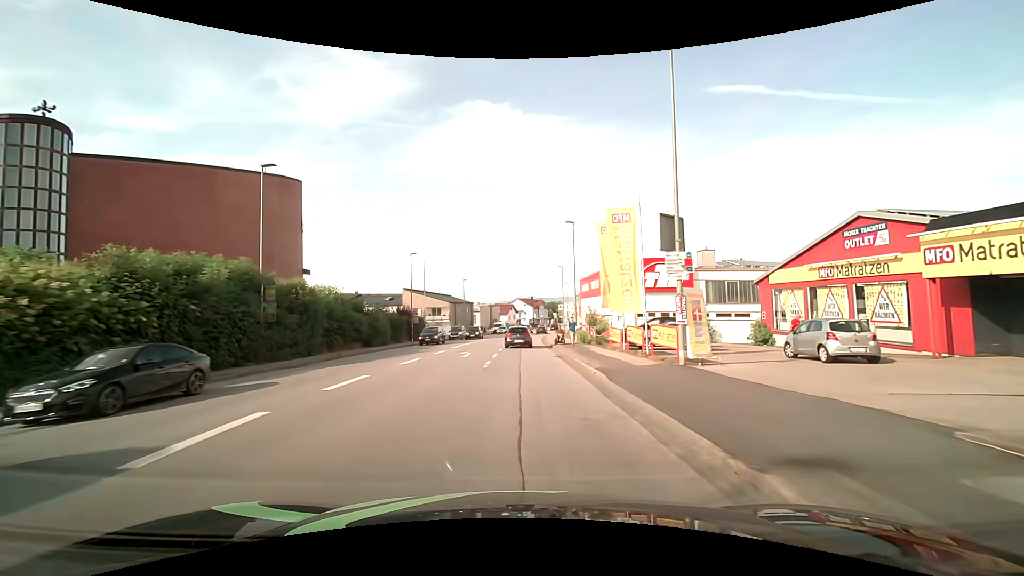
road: tertiary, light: Day
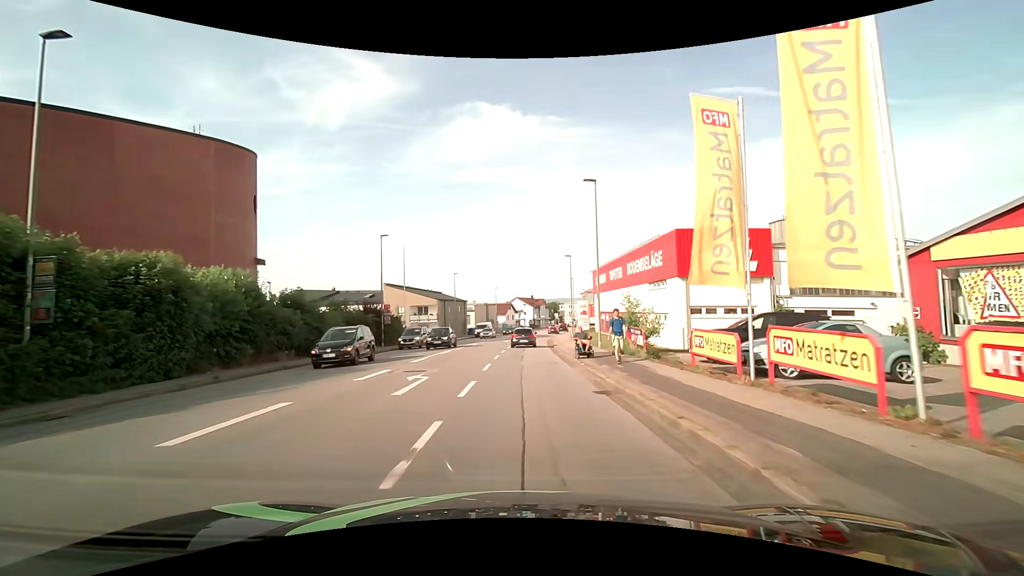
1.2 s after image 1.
(0.0, +12.4) m; 0°
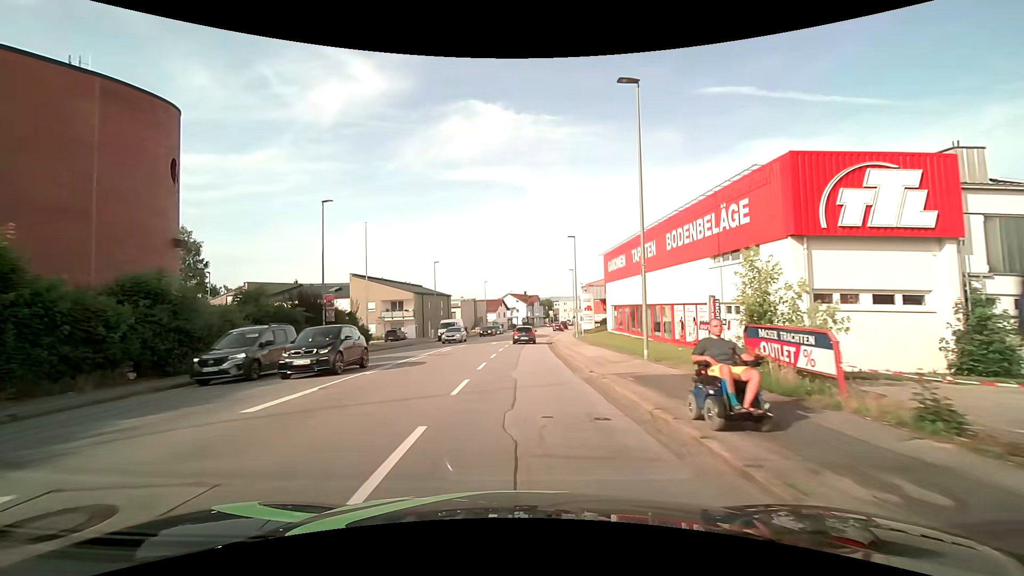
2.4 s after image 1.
(+0.2, +12.2) m; +2°
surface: asphalt
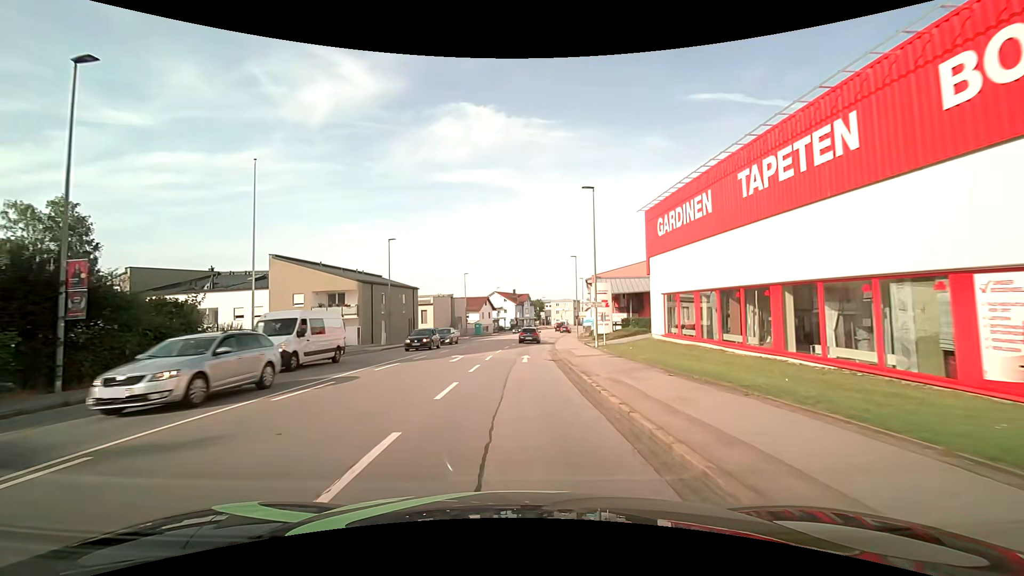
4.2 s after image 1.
(+0.1, +18.6) m; 0°
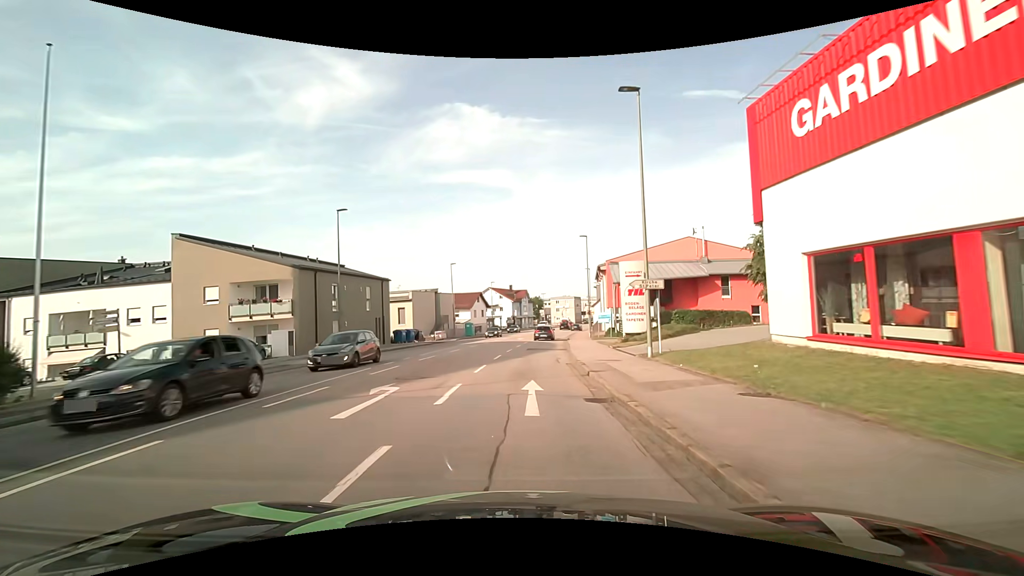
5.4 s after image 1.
(+0.1, +12.9) m; 0°
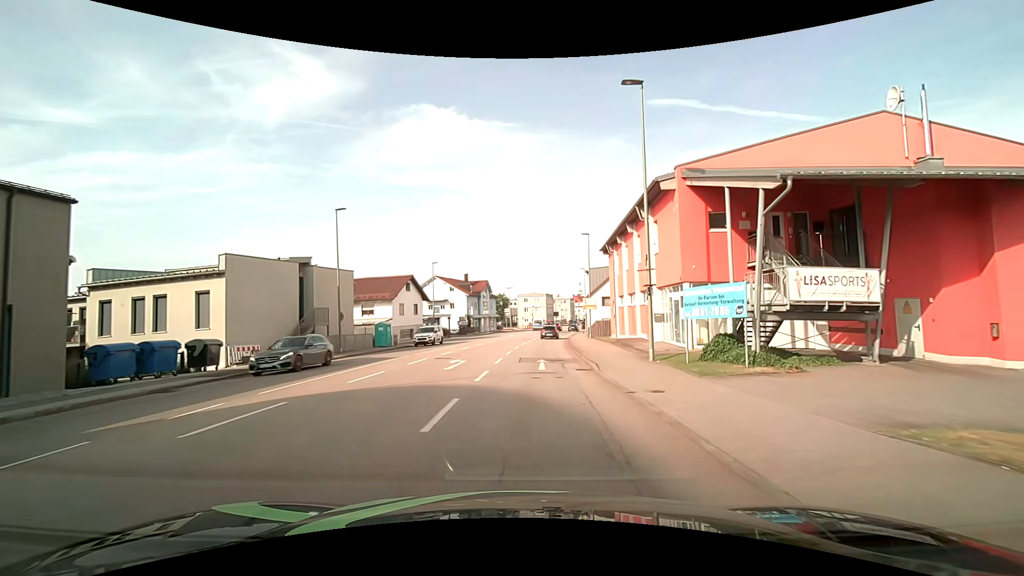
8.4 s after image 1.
(+1.3, +32.5) m; +5°
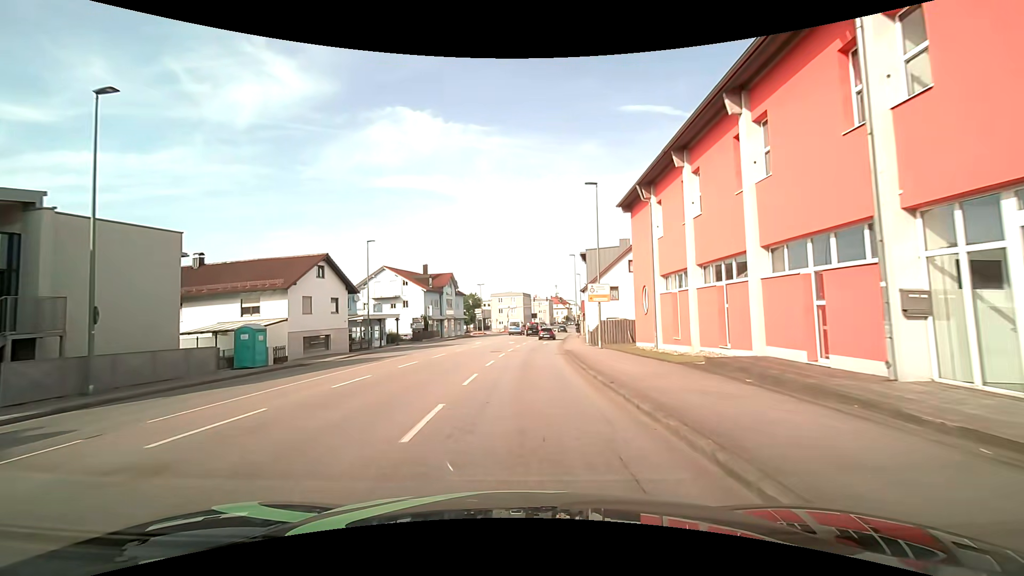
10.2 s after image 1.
(+0.4, +18.3) m; +2°
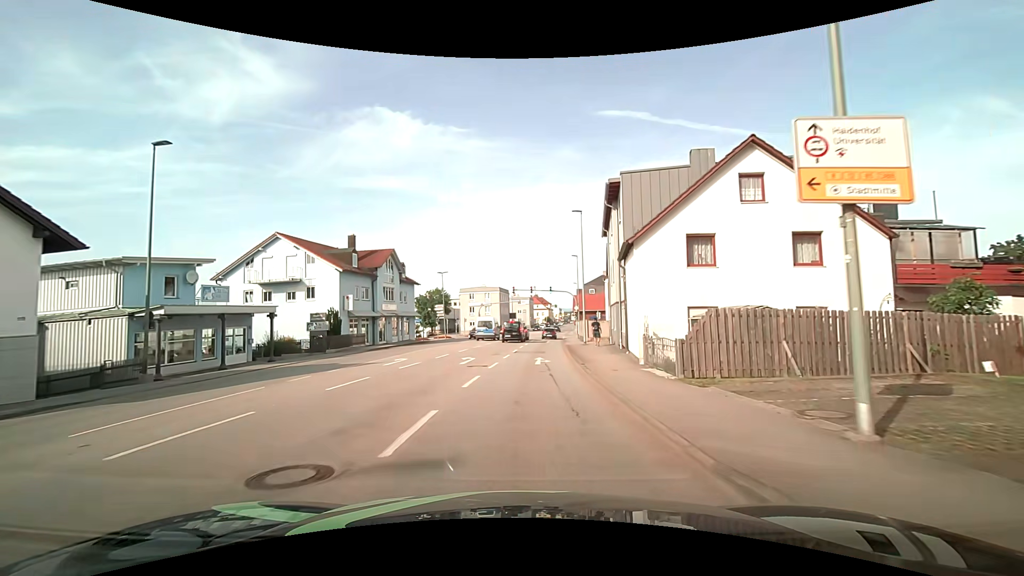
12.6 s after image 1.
(+0.6, +24.7) m; +3°
(0, +10) (+1, +20) (+1, +30) (+2, +40) (+3, +50) (+4, +60) (+5, +70) (+6, +80) (+7, +90) (+8, +100) m
